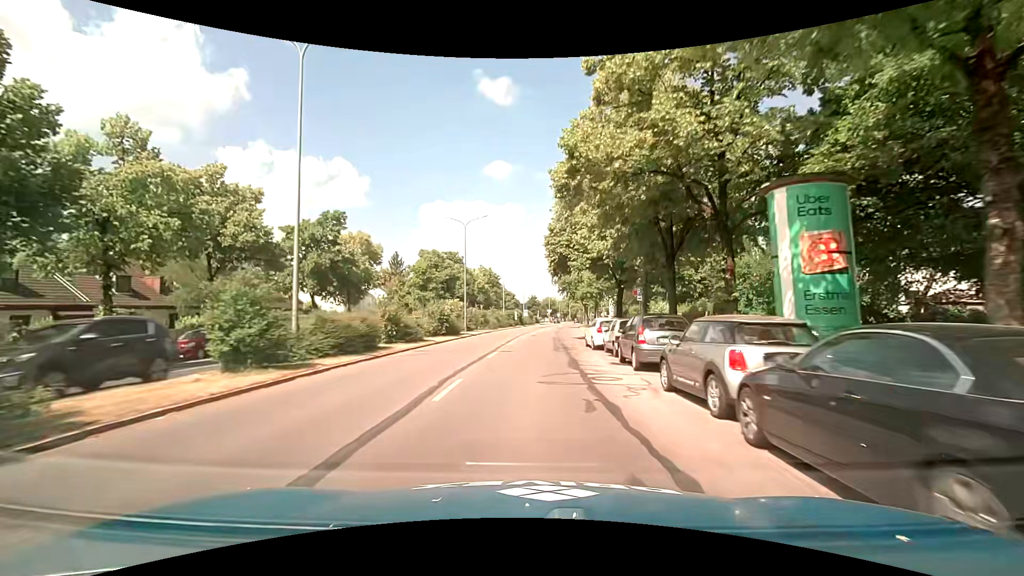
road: primary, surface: asphalt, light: Day
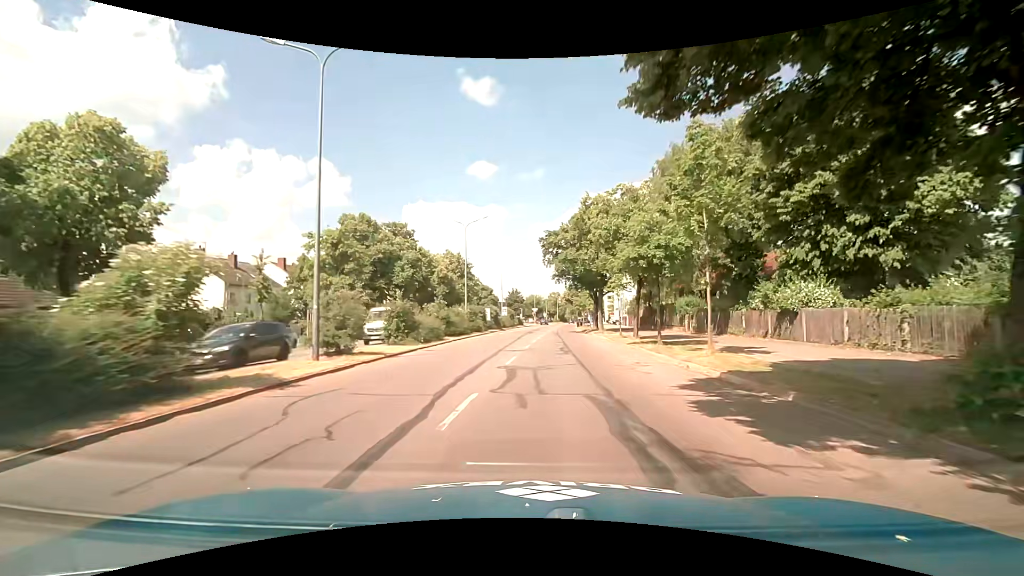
(+0.4, +28.8) m; +2°
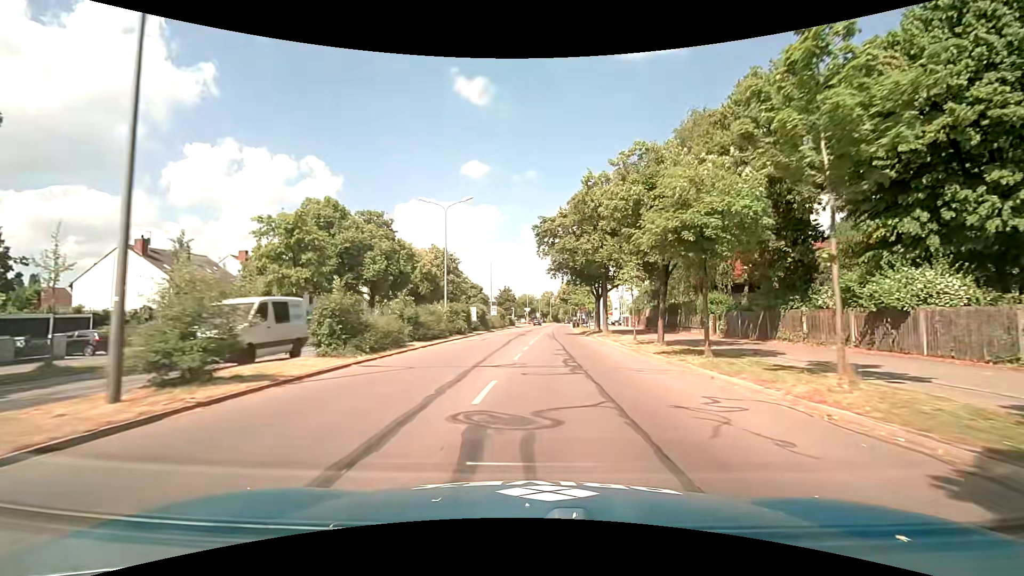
(+0.1, +7.1) m; +1°
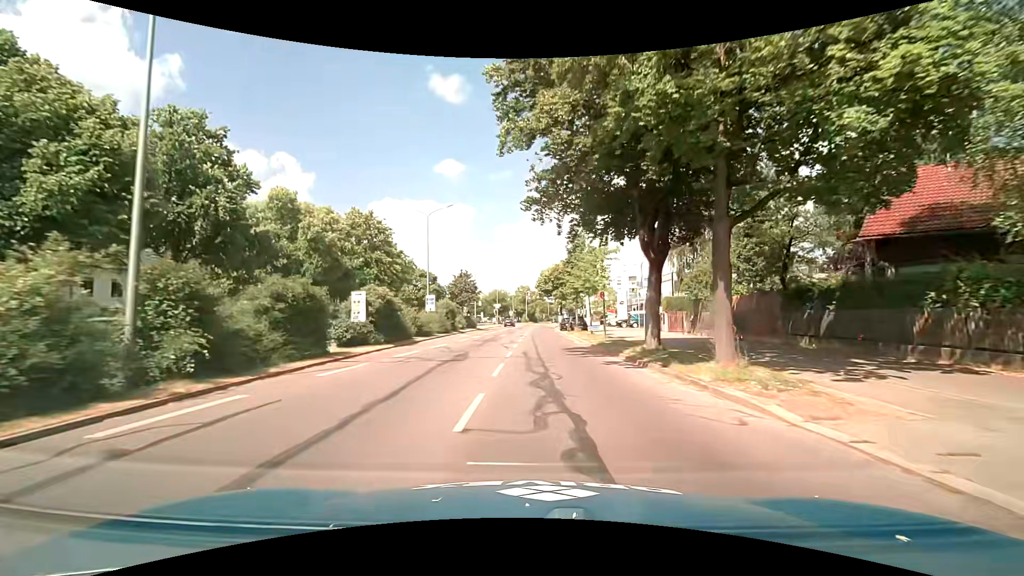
(+0.9, +27.8) m; +3°
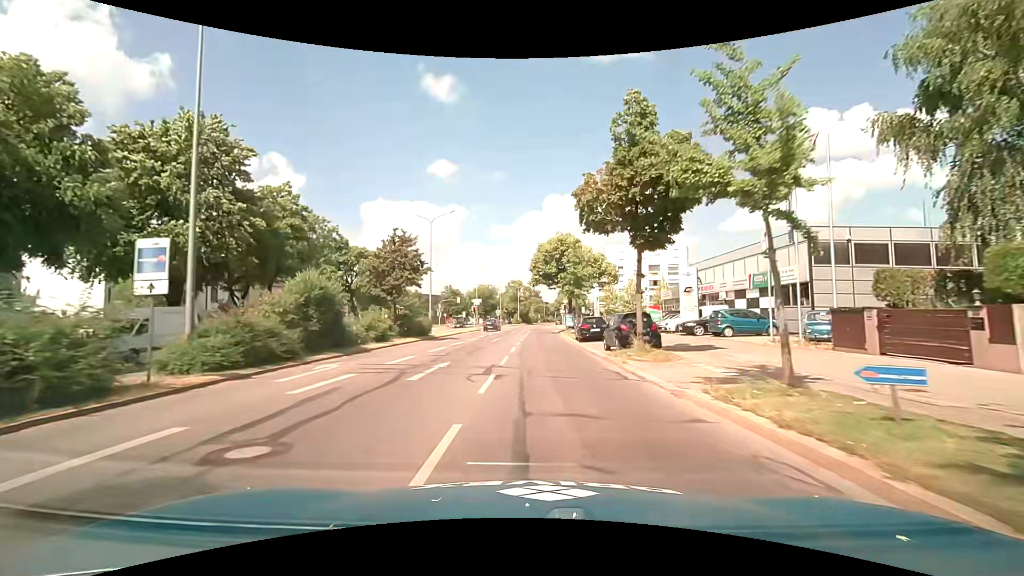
(+0.3, +27.5) m; +1°
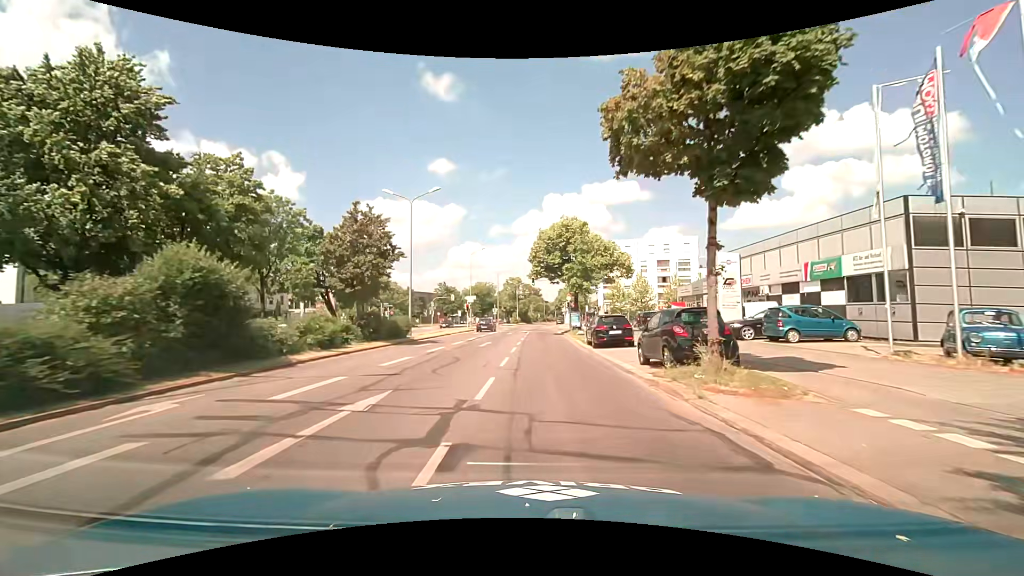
(0.0, +6.9) m; +1°
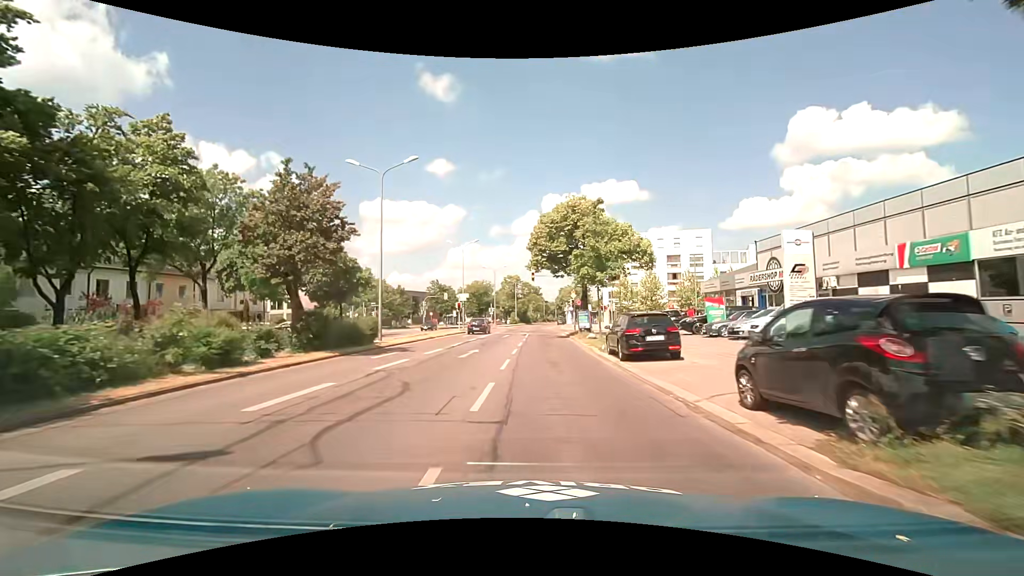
(-0.1, +6.9) m; -1°
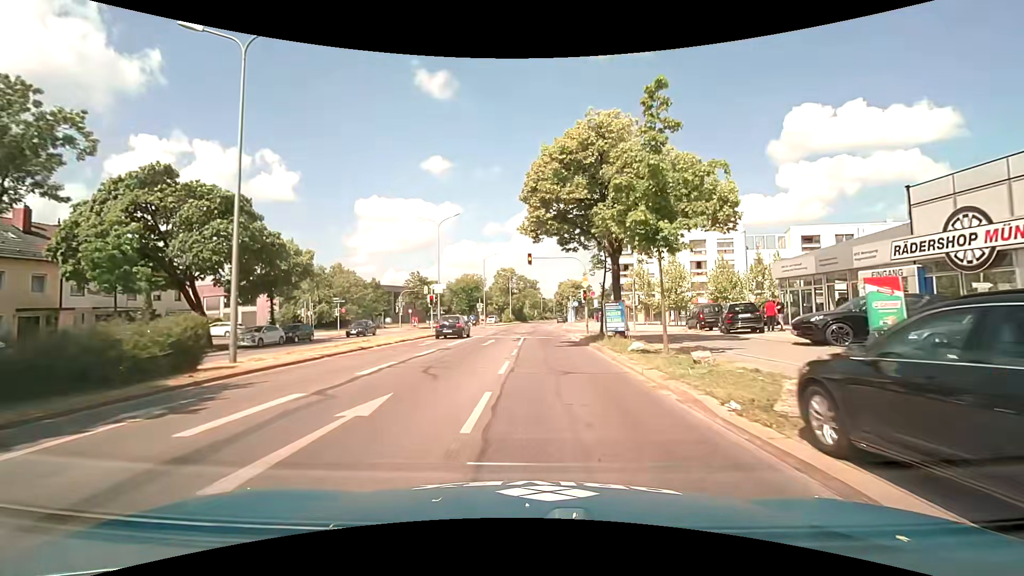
(+0.1, +13.5) m; 0°
(0, +10) (0, +20) (+1, +30) (+1, +40) (+2, +50) (+2, +60) (+2, +70) (+2, +80) (+3, +90) (+3, +100) m
